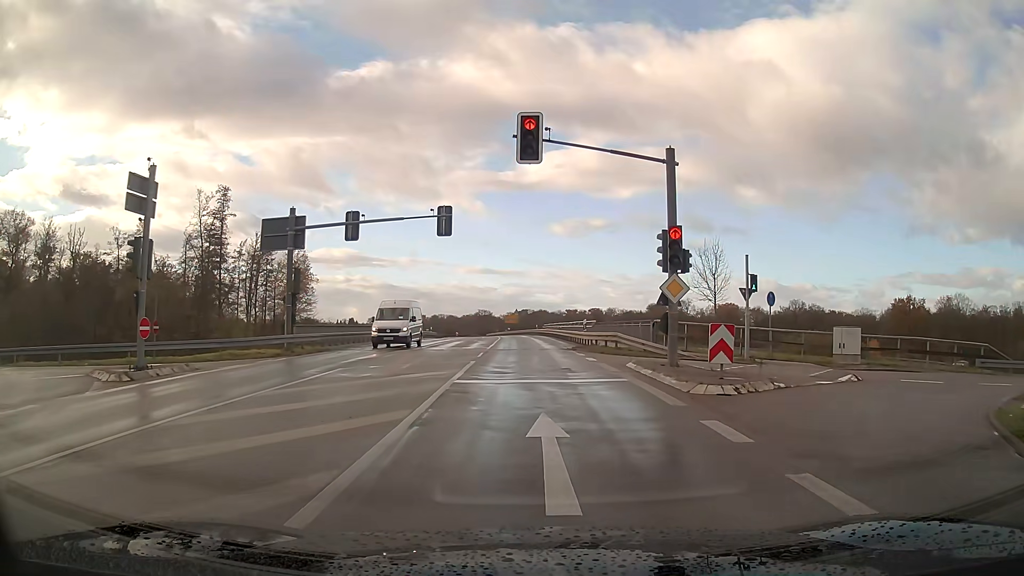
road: secondary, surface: asphalt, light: Day
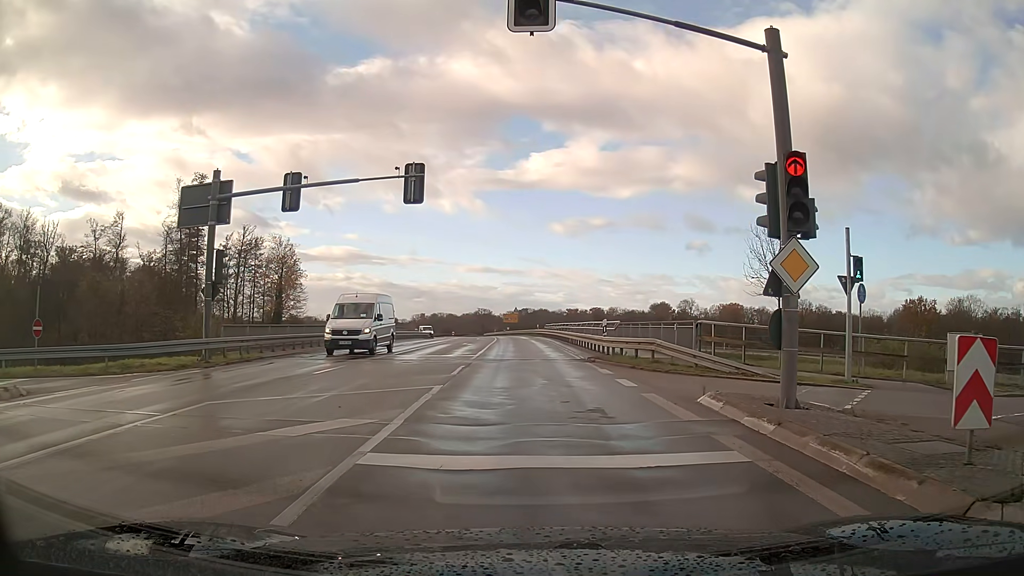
(0.0, +7.6) m; 0°
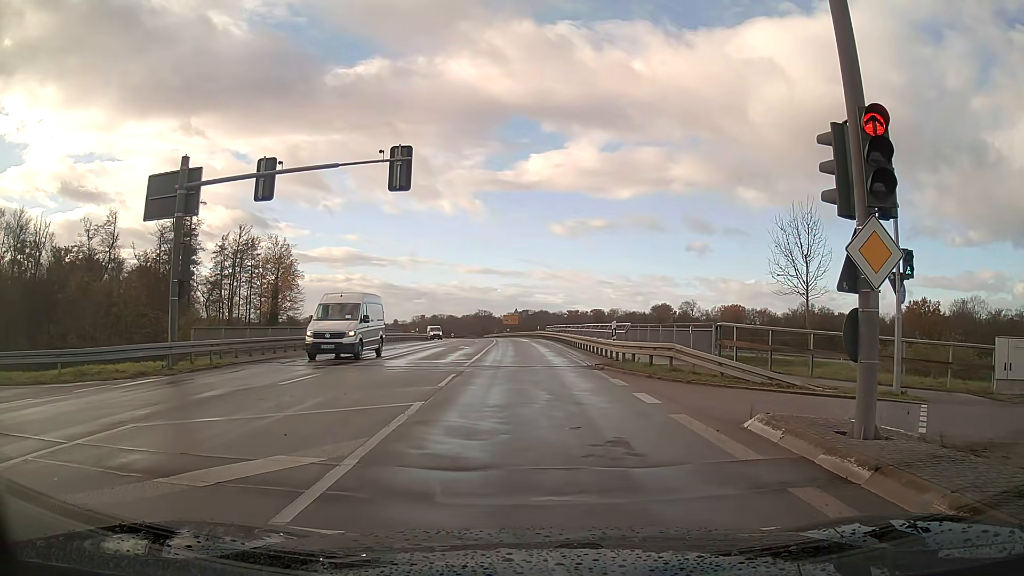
(0.0, +2.2) m; -1°
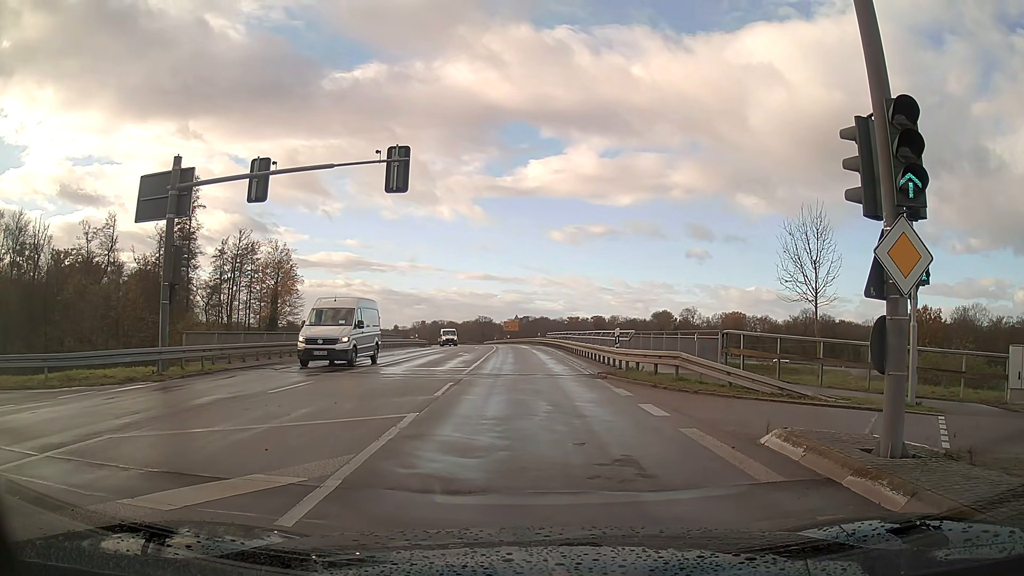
(0.0, +0.7) m; 0°
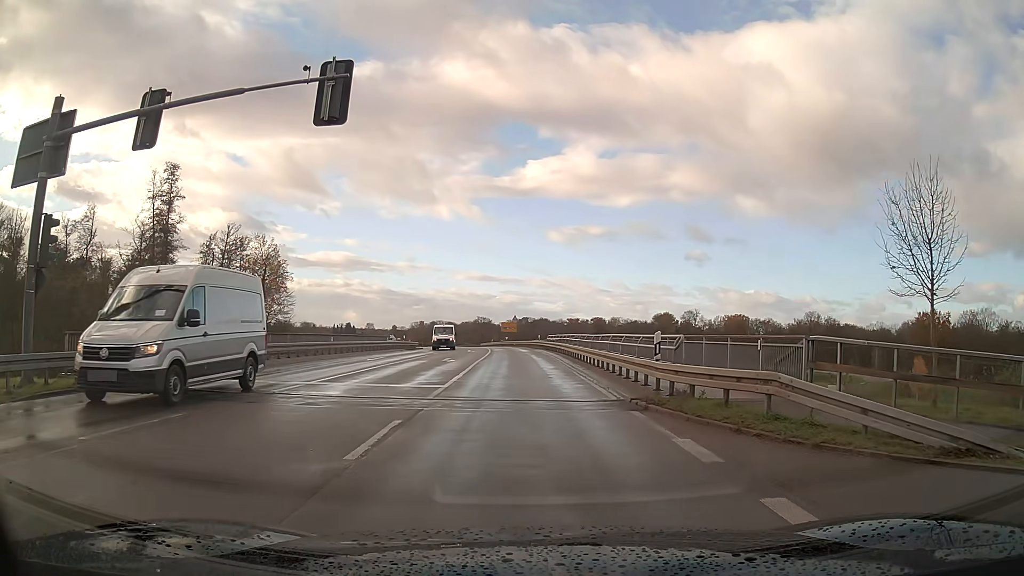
(+0.1, +6.9) m; +1°
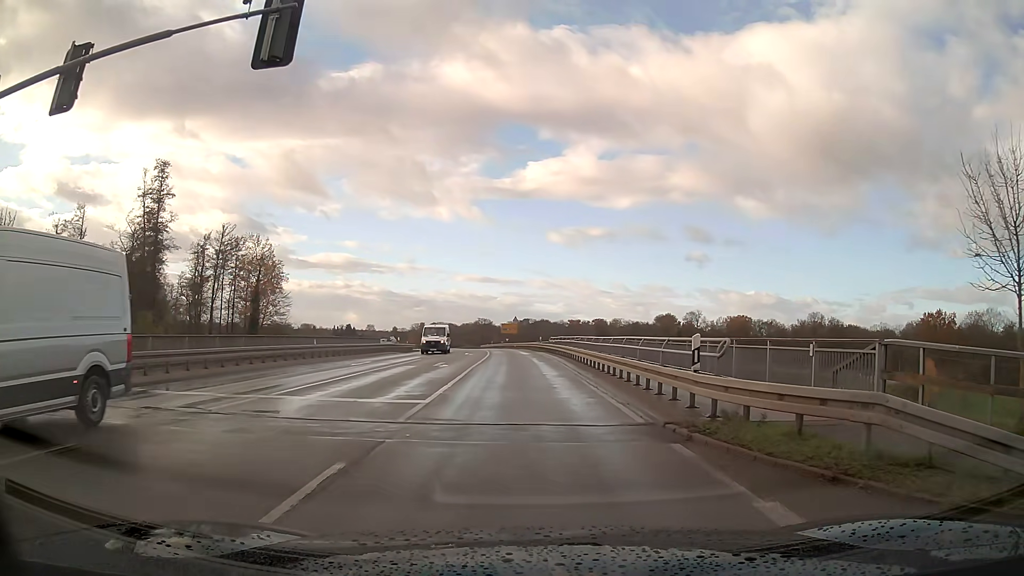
(0.0, +3.2) m; 0°
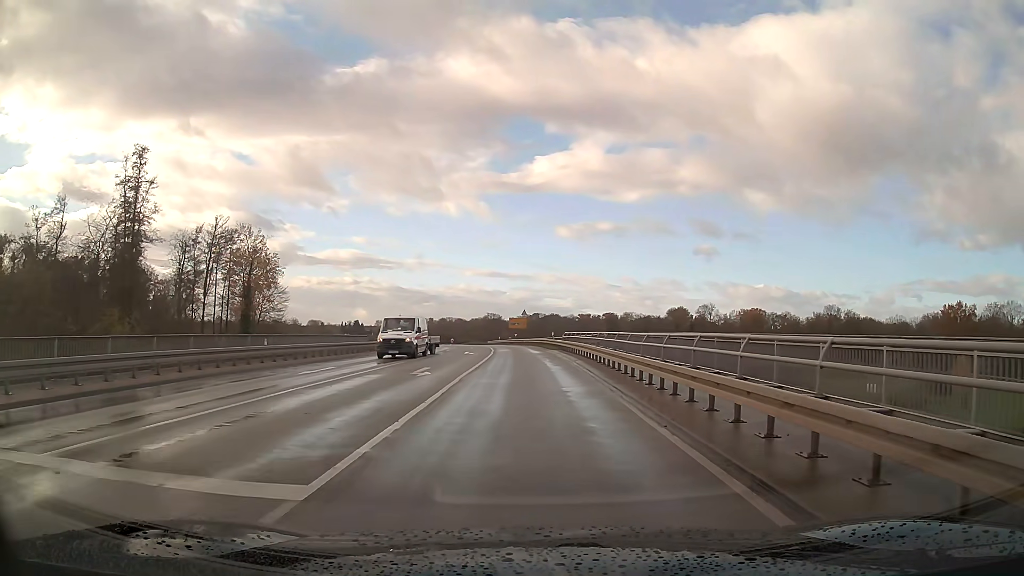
(-0.1, +7.8) m; -1°
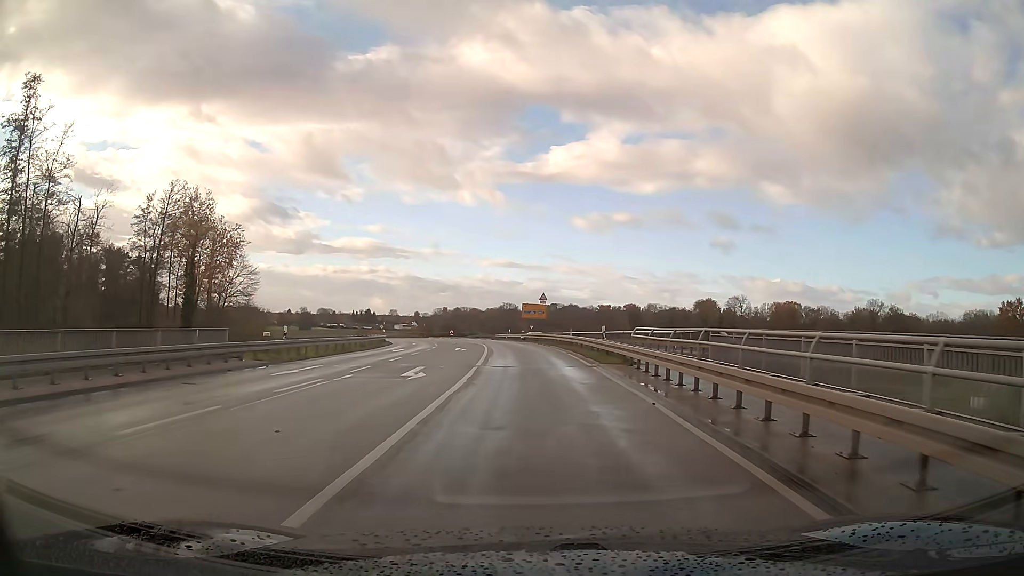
(-0.4, +25.7) m; -2°
(0, +10) (0, +20) (-1, +30) (-1, +40) (-2, +50) (-3, +60) (-5, +70) (-6, +80) (-7, +90) (-6, +100) m
